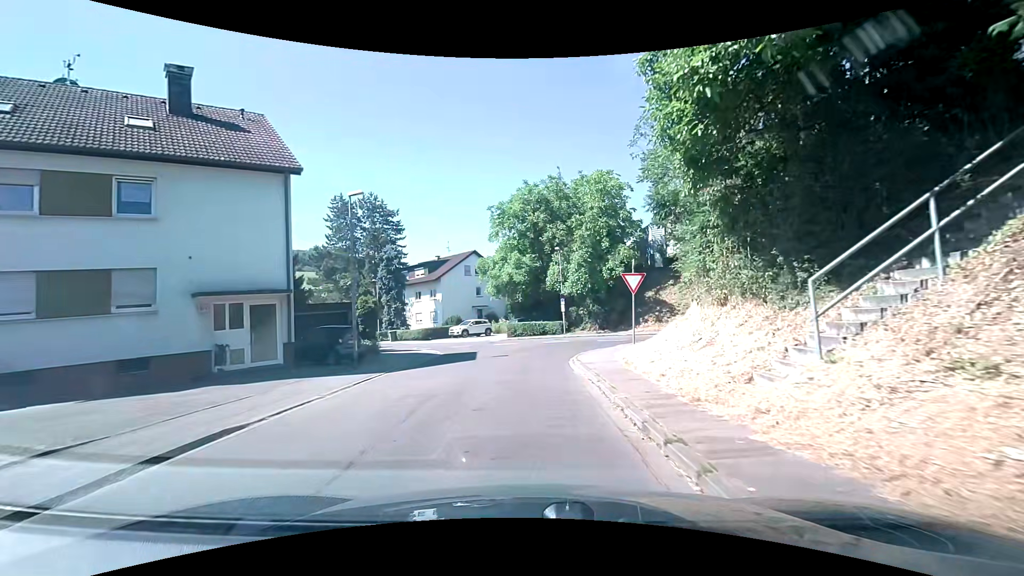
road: residential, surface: asphalt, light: Day
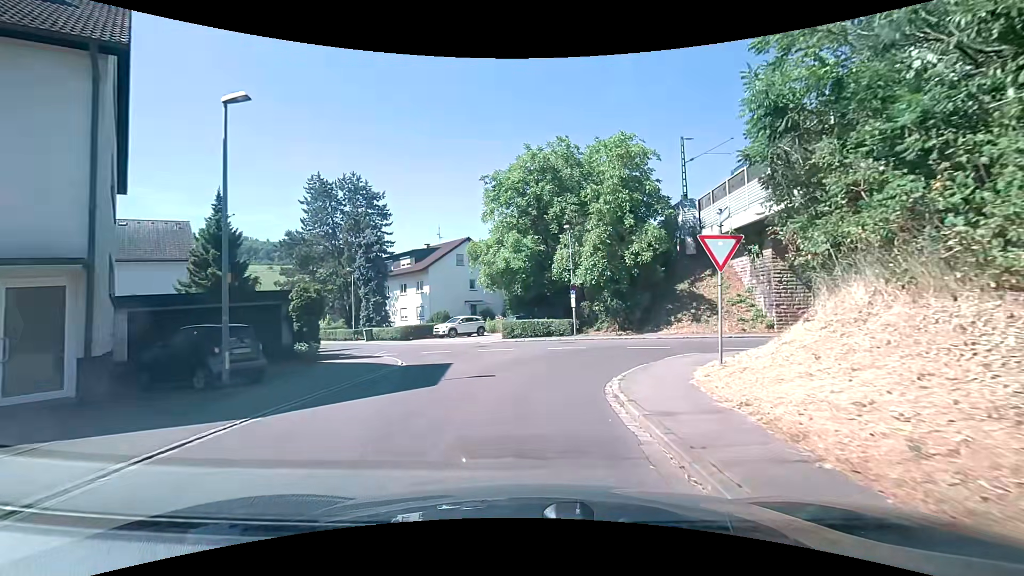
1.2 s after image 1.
(-0.1, +7.7) m; 0°
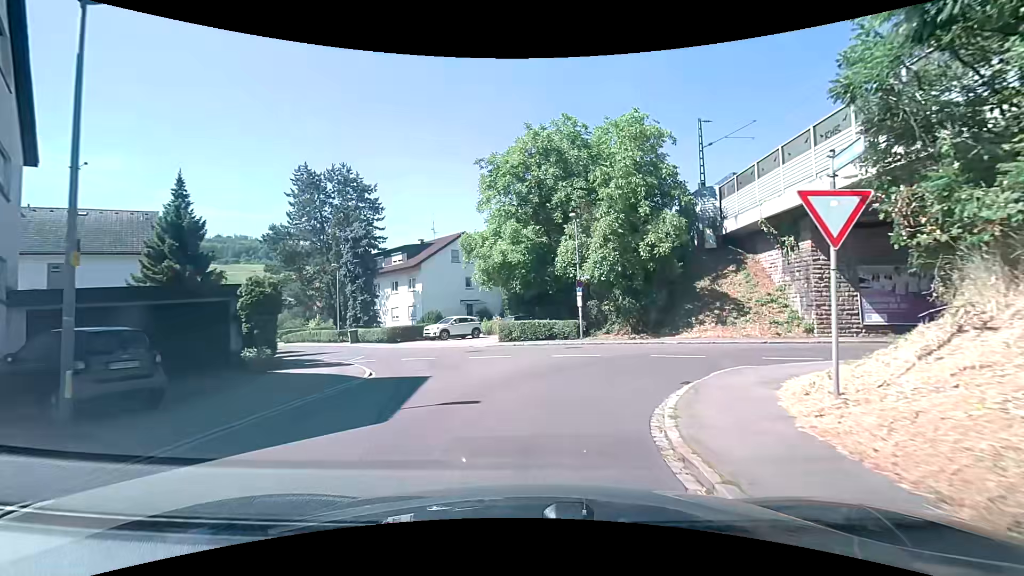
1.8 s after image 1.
(-0.1, +3.5) m; 0°
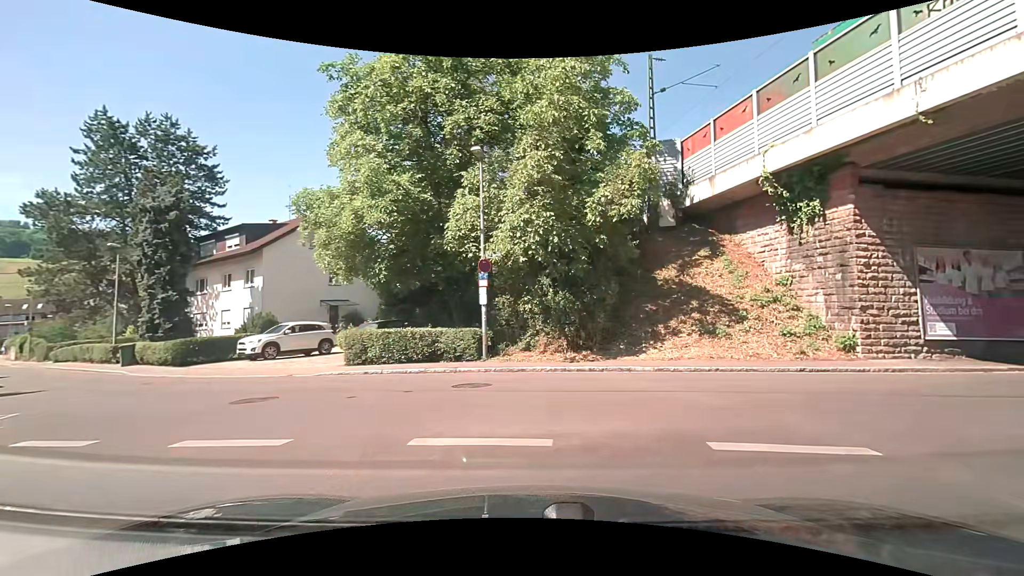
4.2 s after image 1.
(+0.3, +10.4) m; +12°
